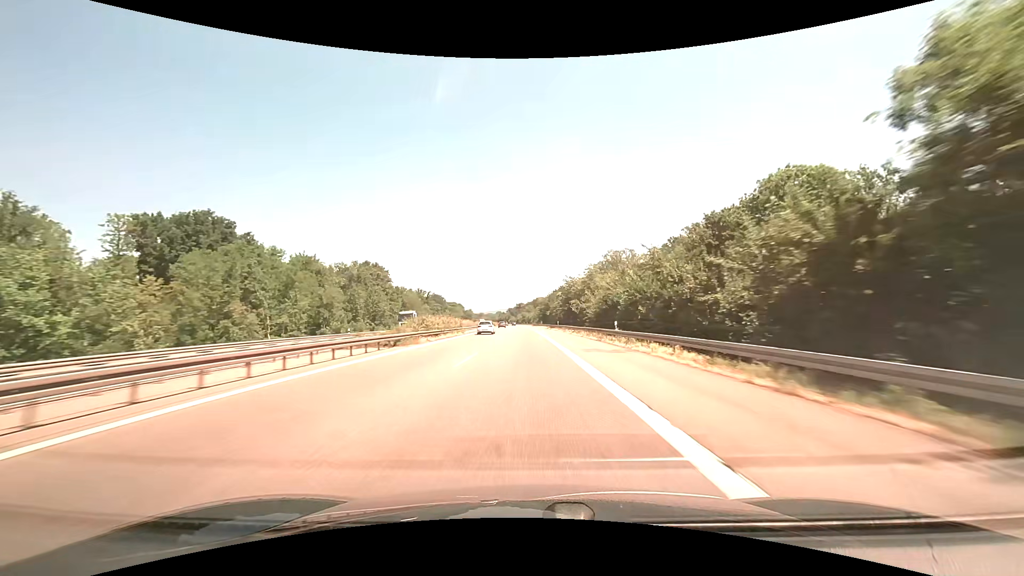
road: motorway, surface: asphalt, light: Day
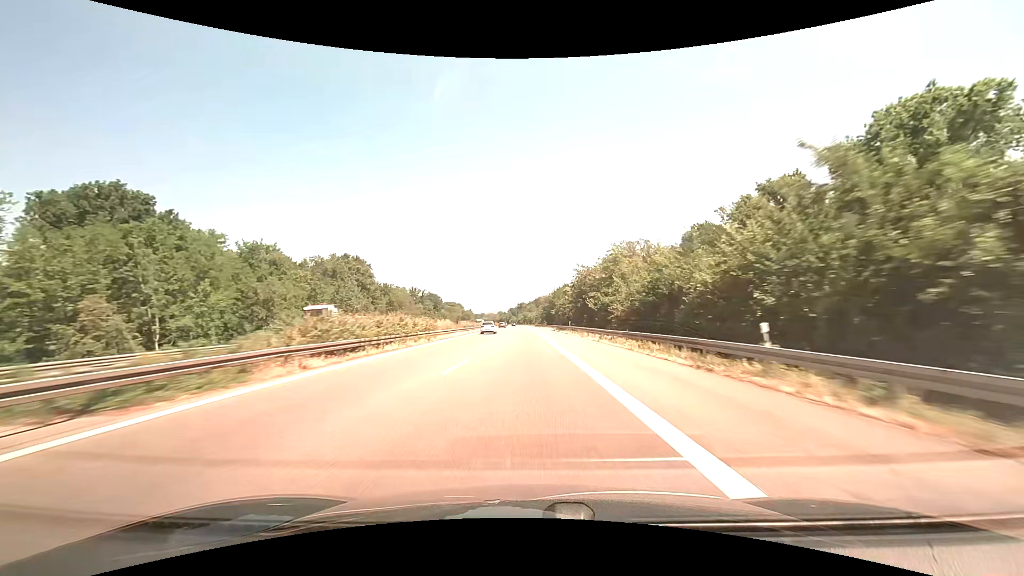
(0.0, +19.8) m; 0°
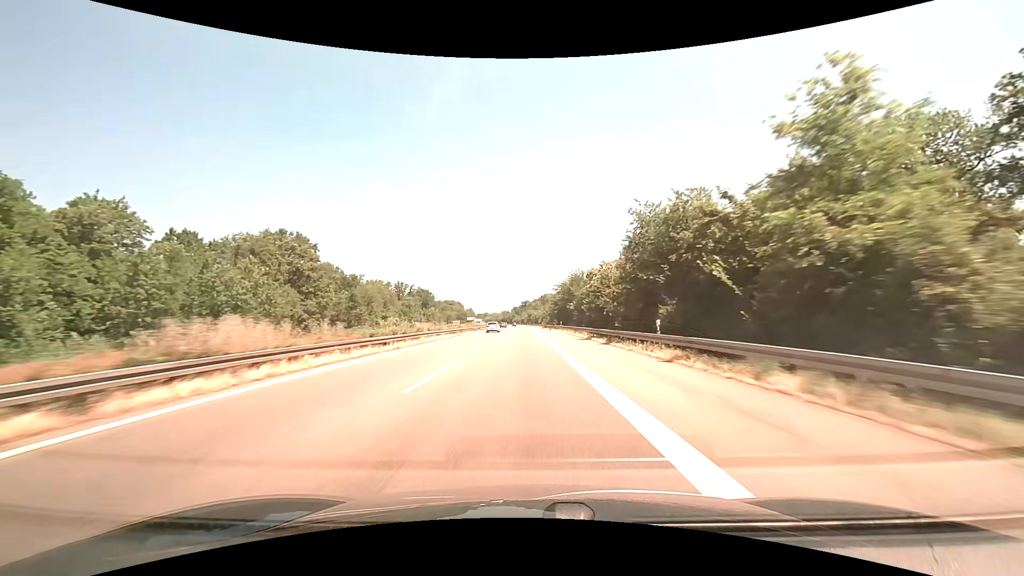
(-0.1, +39.7) m; -1°
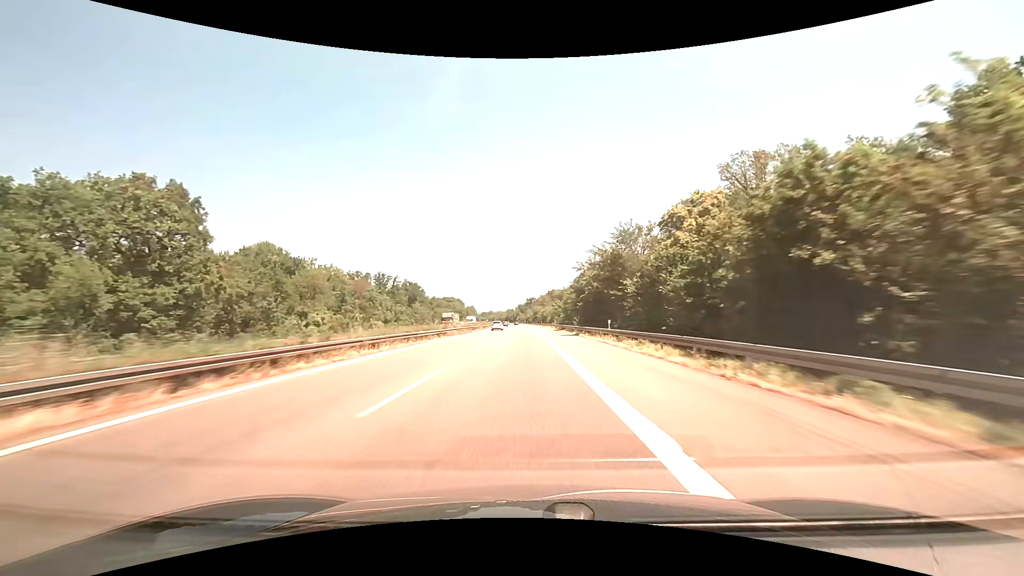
(-0.2, +39.8) m; -1°
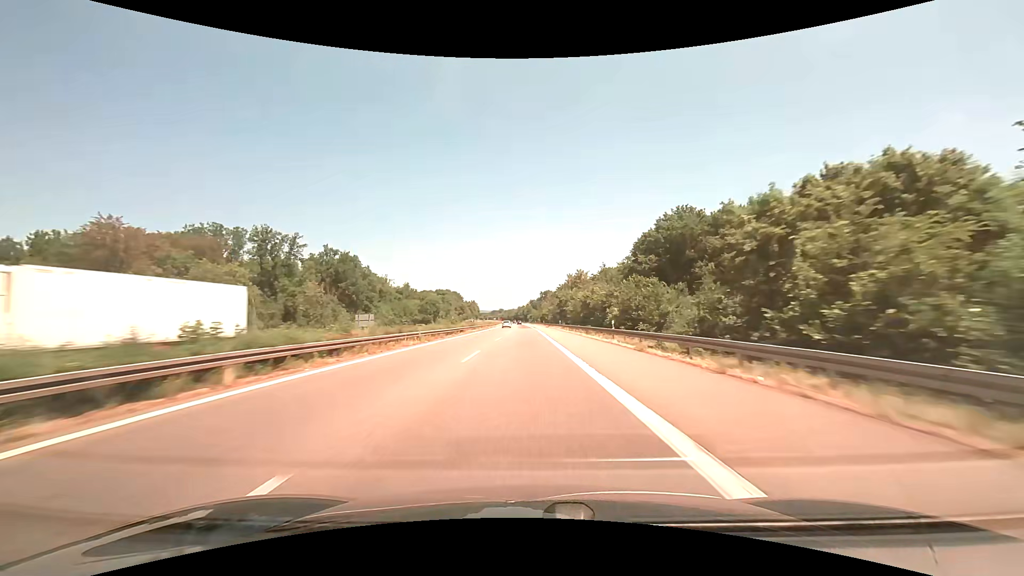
(-1.4, +98.9) m; -1°
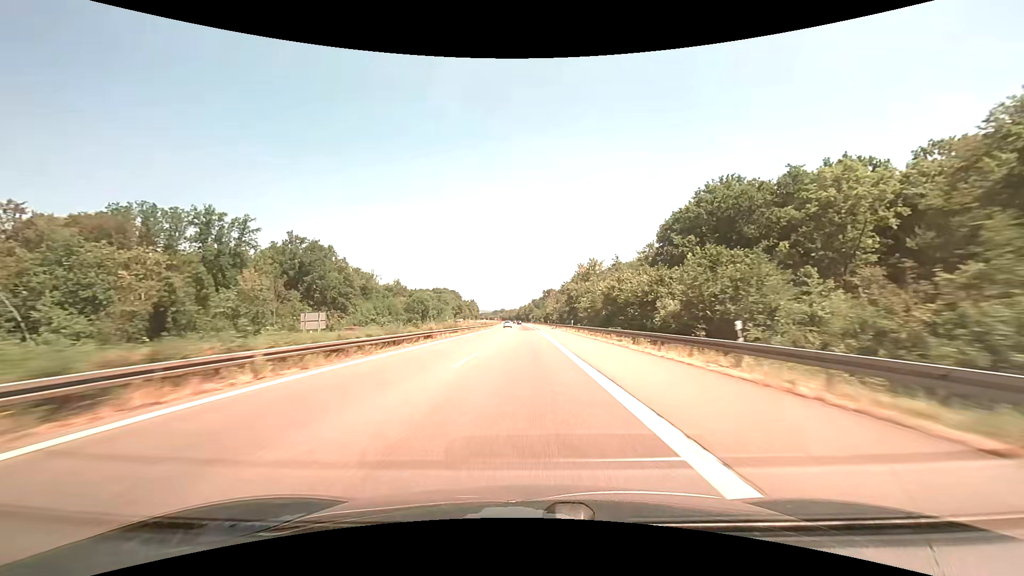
(0.0, +19.7) m; 0°
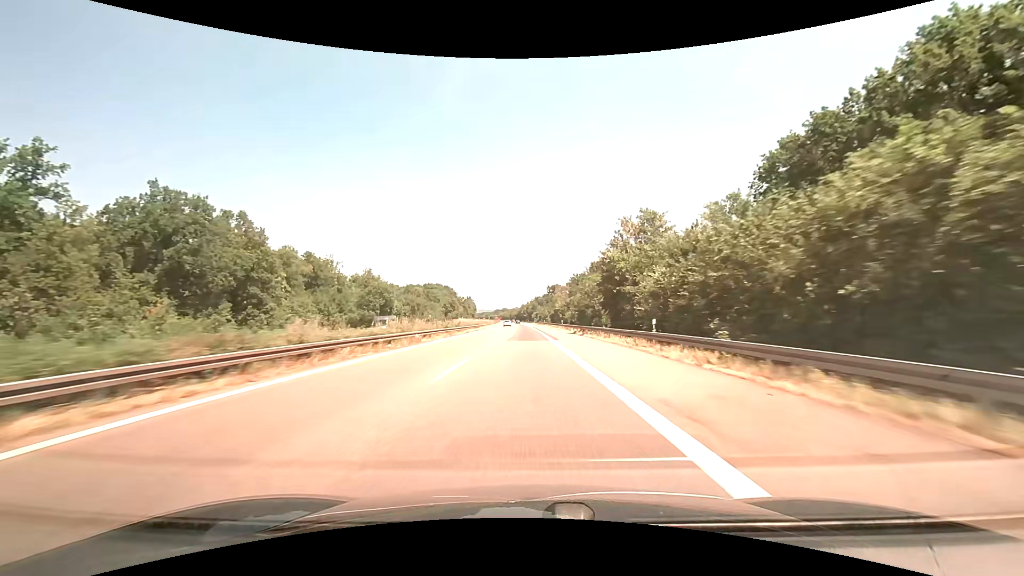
(-0.1, +39.4) m; 0°
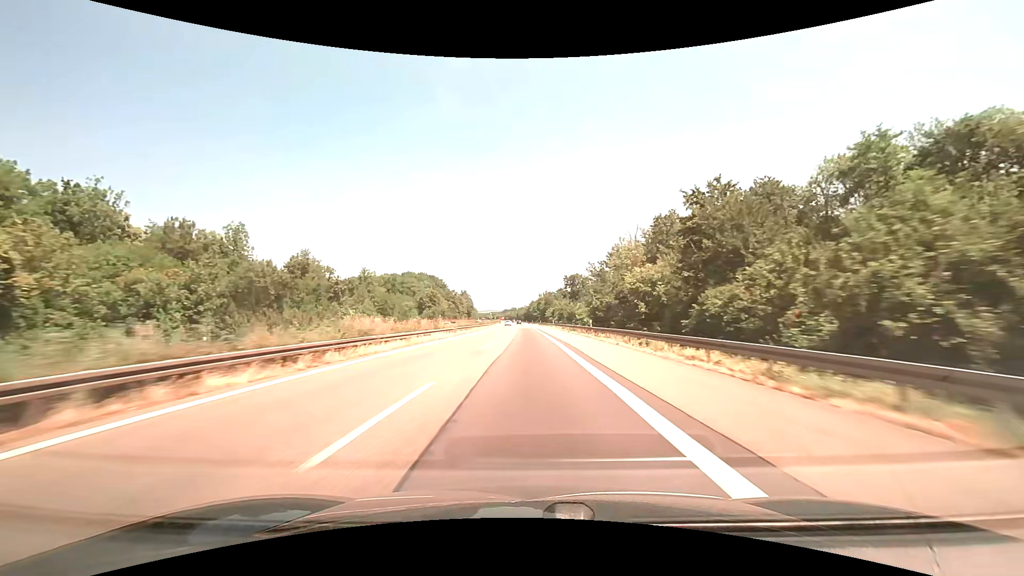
(-0.7, +78.6) m; -1°
(0, +10) (0, +20) (0, +30) (0, +40) (0, +50) (0, +60) (-1, +70) (-1, +80) (-1, +90) (-1, +100) m
